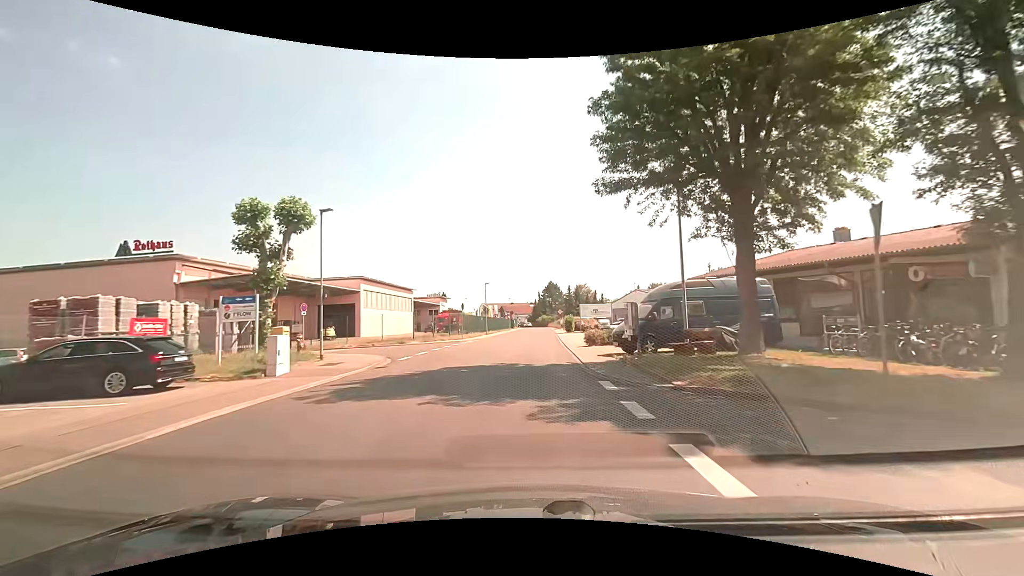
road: unclassified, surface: asphalt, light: Day
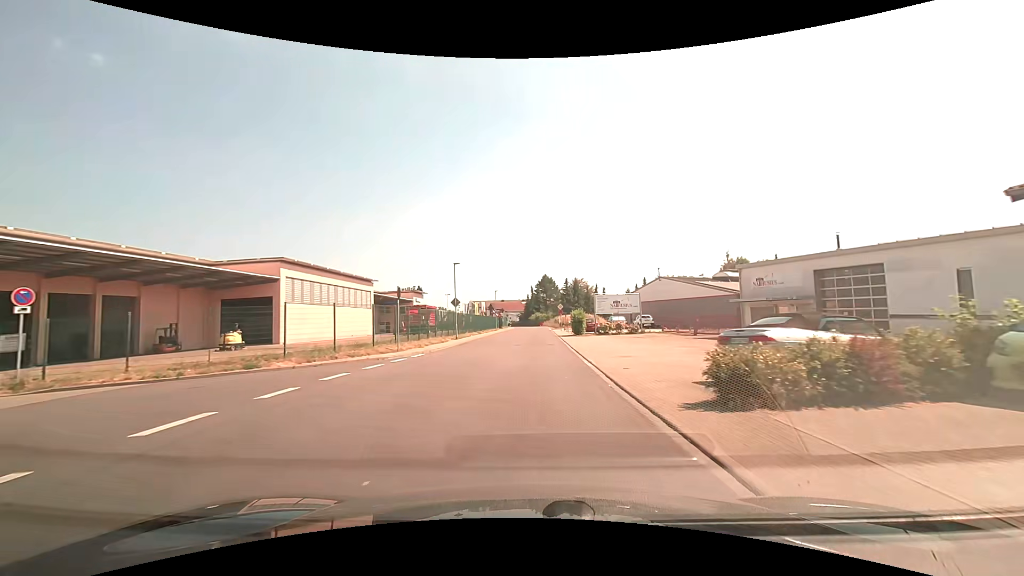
(+0.1, +19.8) m; +1°
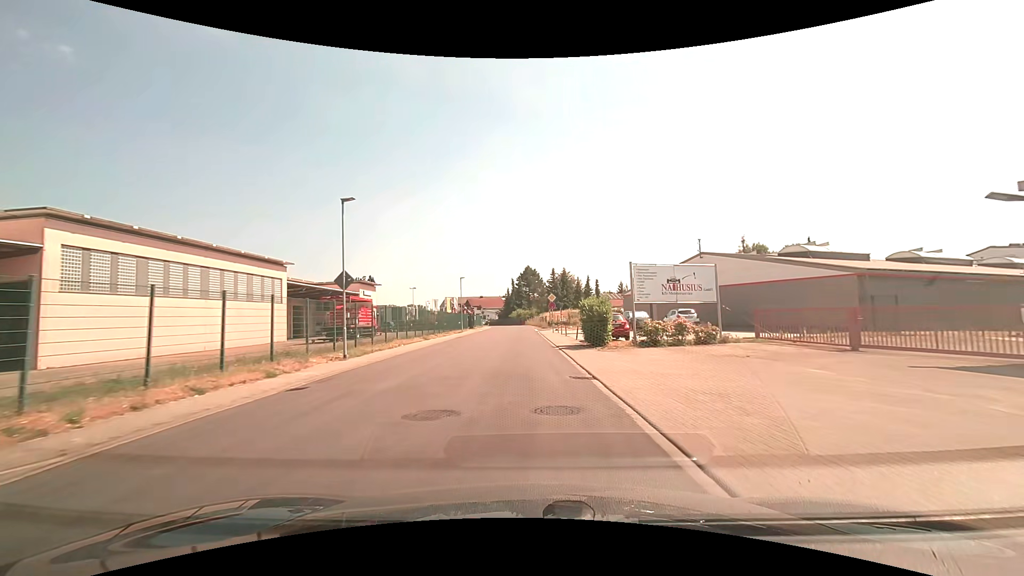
(+0.3, +21.2) m; +2°
(0, +10) (0, +20) (0, +30) (-1, +40) (-1, +50) (-1, +60) (-1, +70) (-1, +80) (-2, +90) (-3, +100) m
